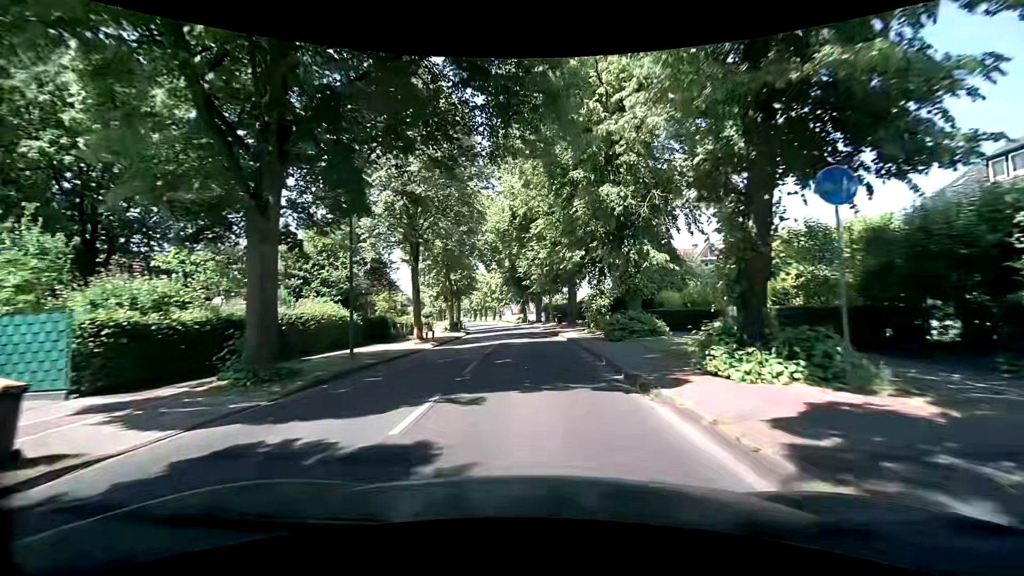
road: secondary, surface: asphalt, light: Day
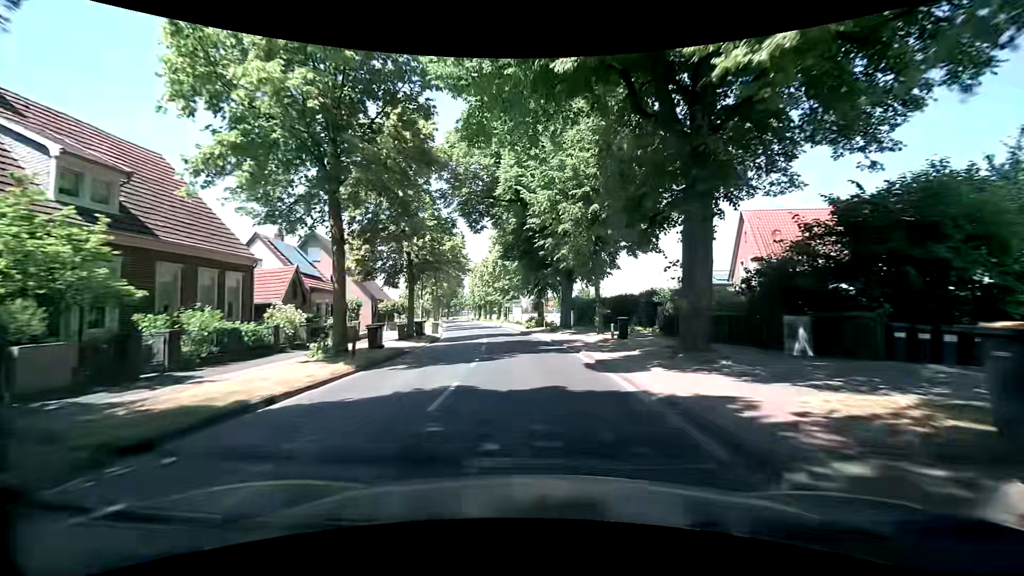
(-0.4, +28.9) m; -3°
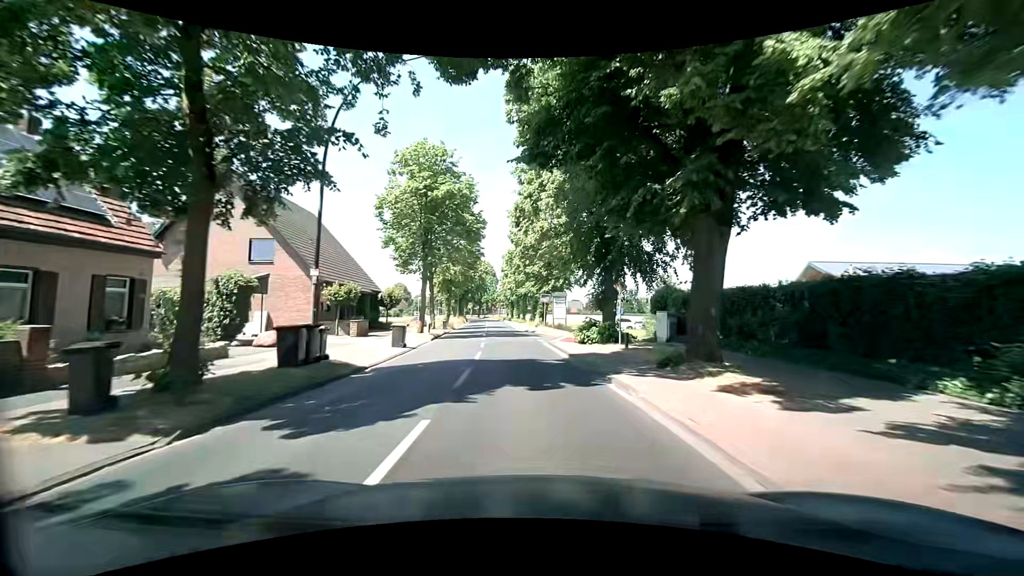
(-0.5, +22.0) m; -3°
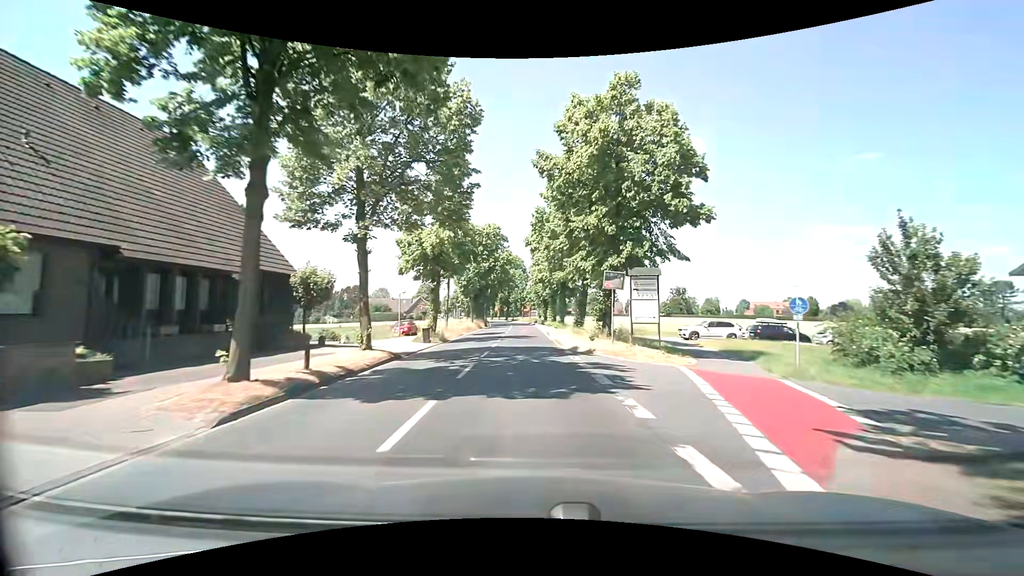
(-0.9, +22.4) m; -4°
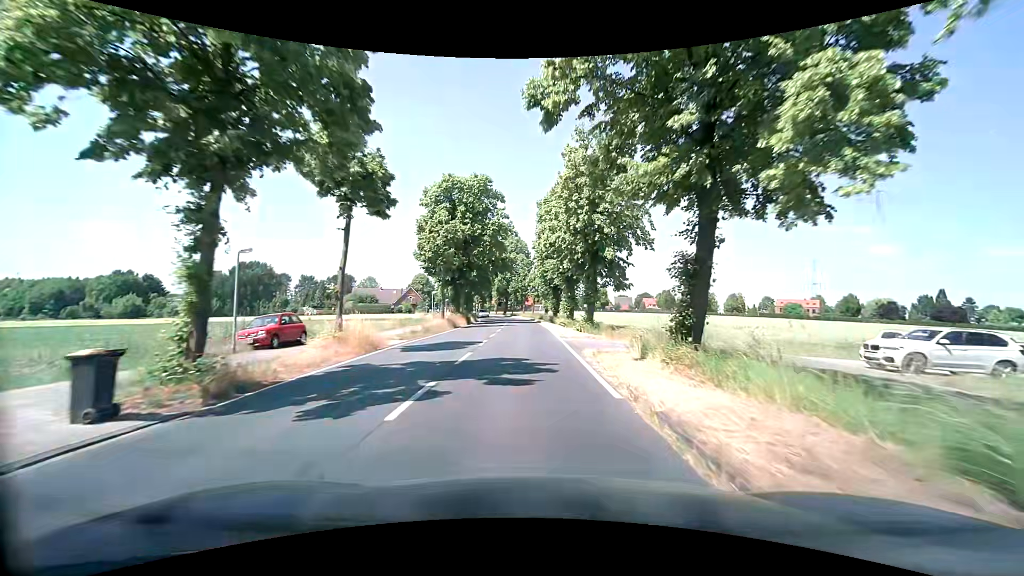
(-0.3, +22.7) m; 0°
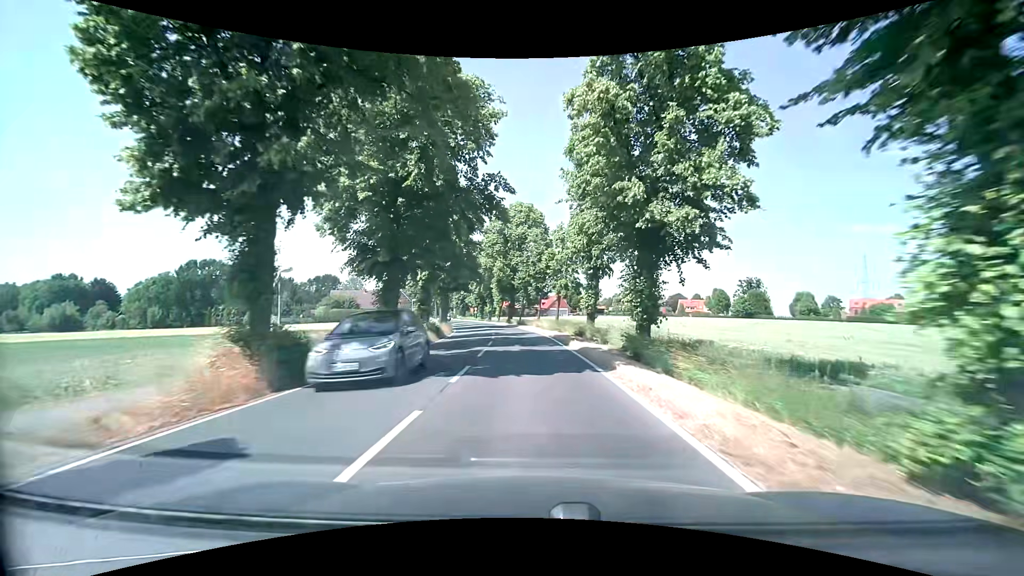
(-0.7, +38.2) m; -1°
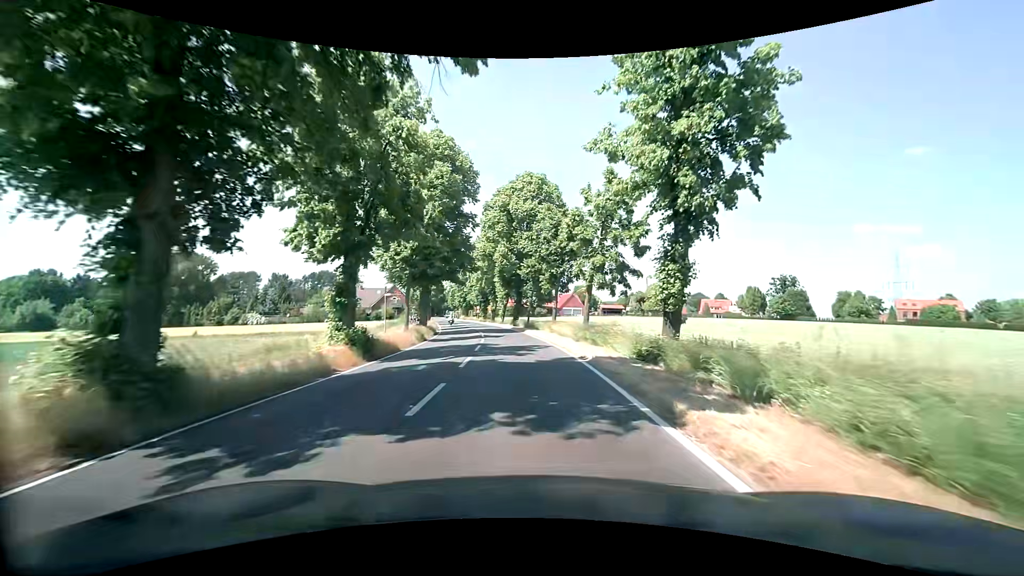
(-0.2, +15.3) m; -1°
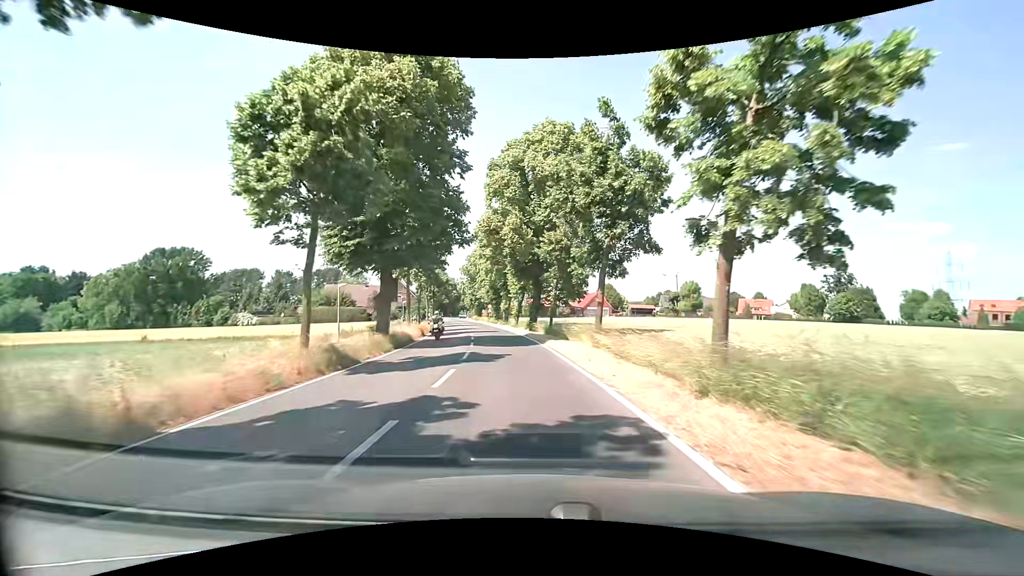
(-0.3, +15.3) m; -3°
(0, +10) (-1, +20) (-2, +30) (-3, +40) (-4, +50) (-6, +60) (-8, +69) (-9, +79) (-11, +89) (-13, +99) m
